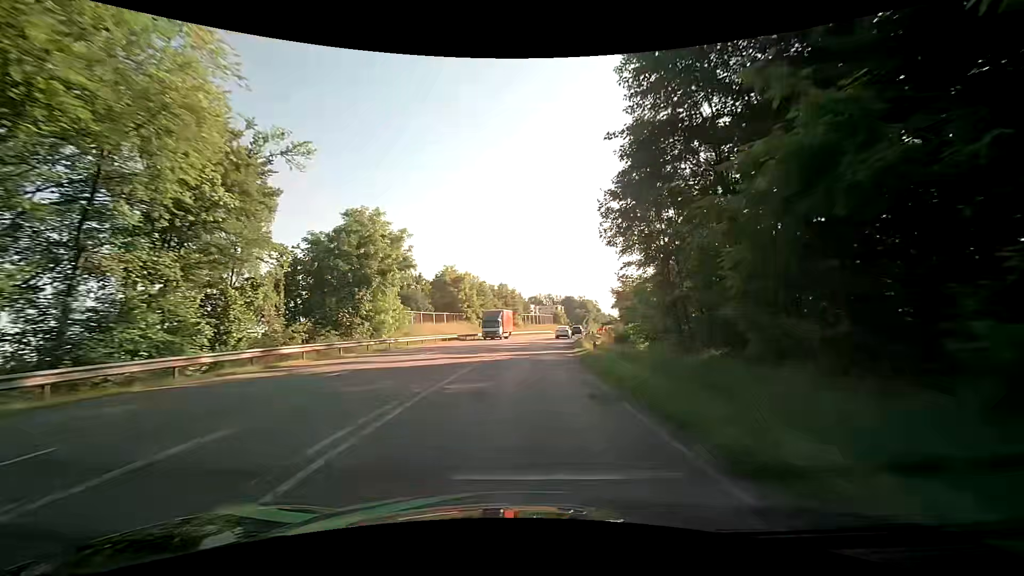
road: secondary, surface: asphalt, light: Day
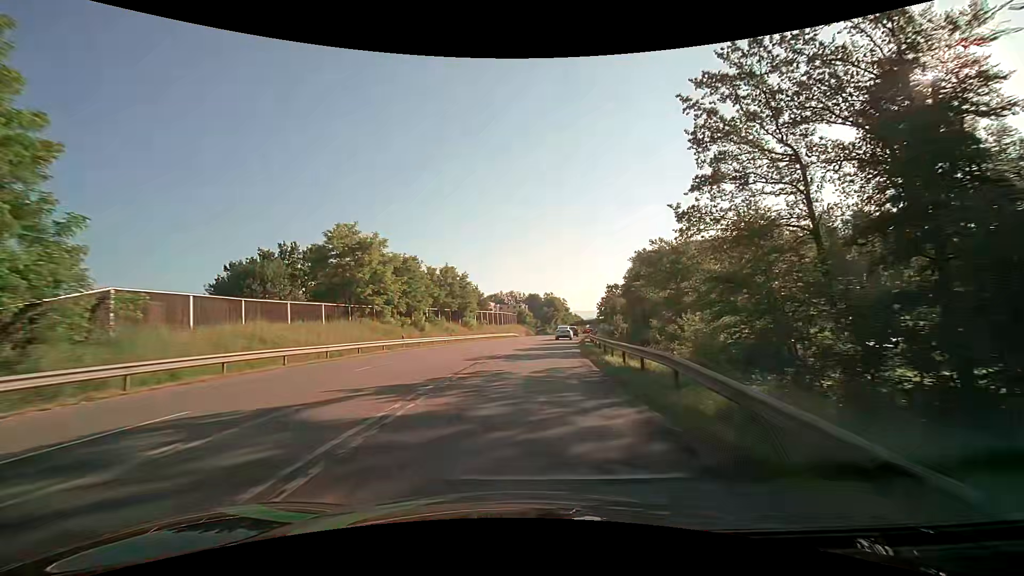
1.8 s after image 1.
(+1.5, +33.4) m; +5°
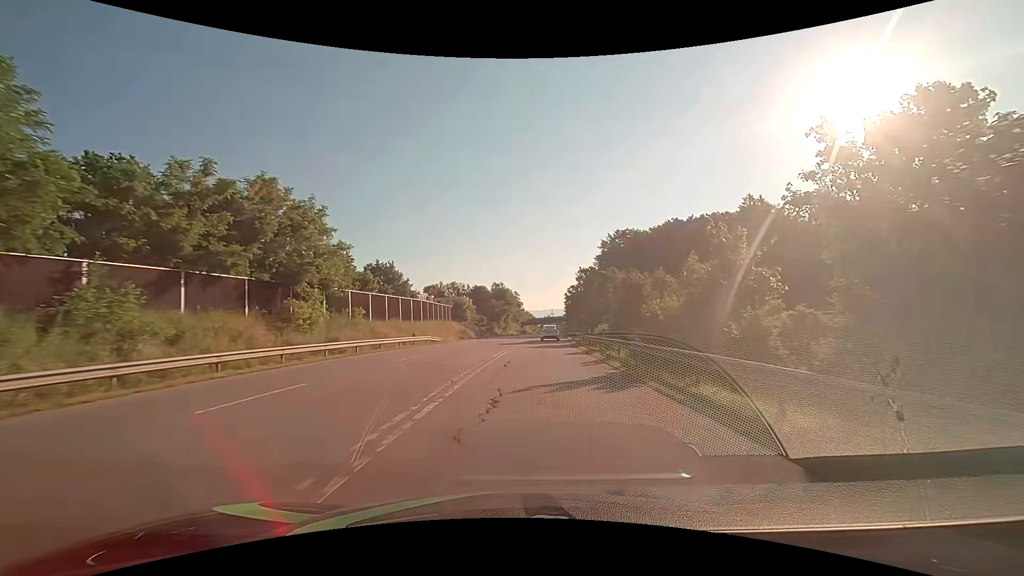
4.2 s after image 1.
(+2.3, +43.8) m; +6°
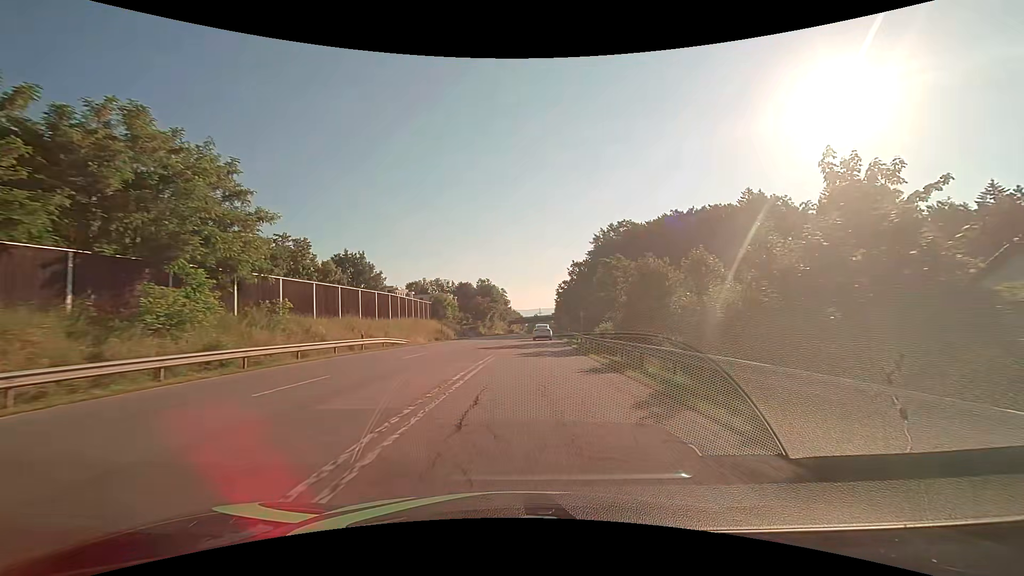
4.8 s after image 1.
(+0.1, +10.1) m; +2°
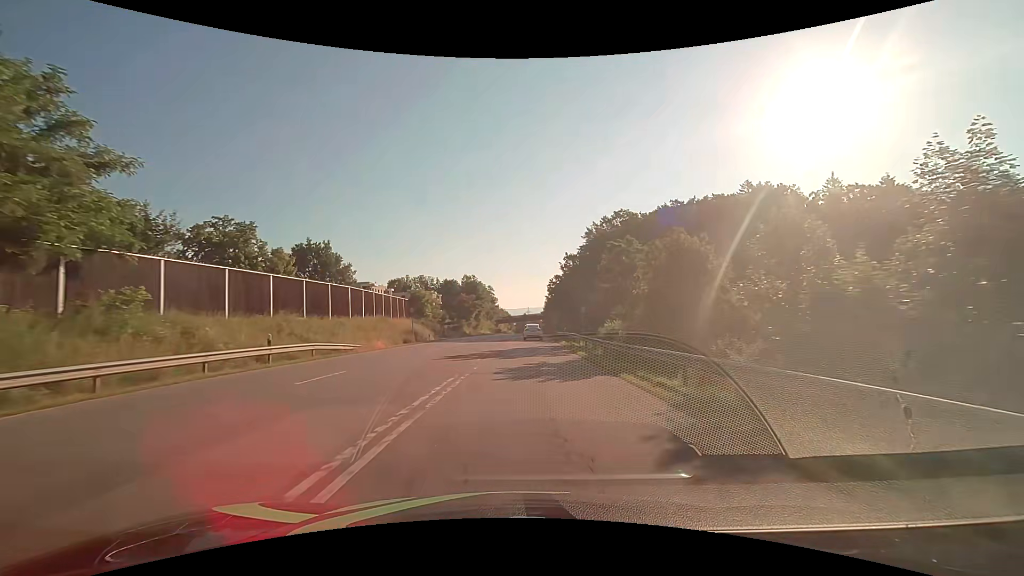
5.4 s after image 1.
(+0.1, +9.5) m; +1°
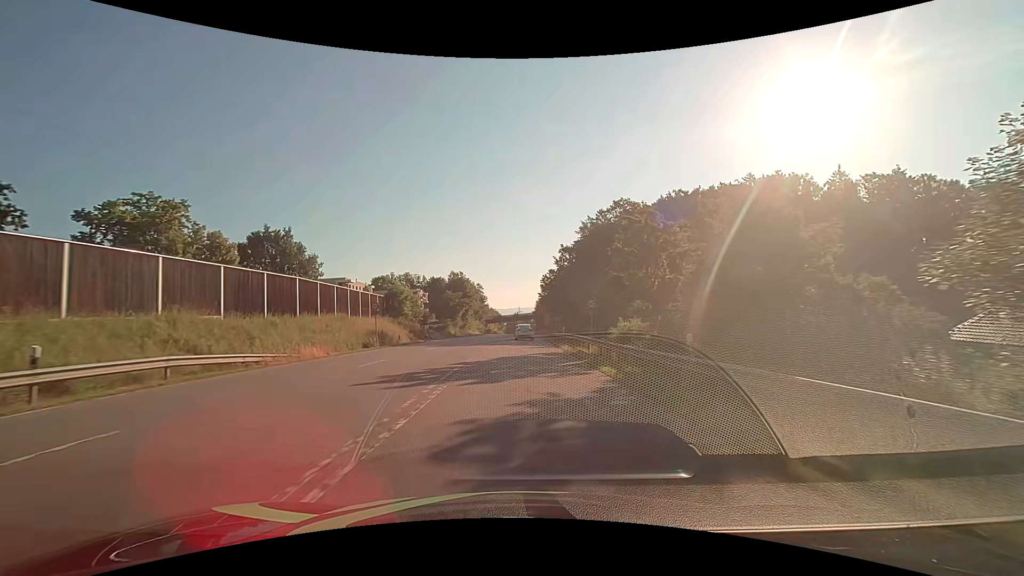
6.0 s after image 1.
(+0.1, +9.1) m; +1°
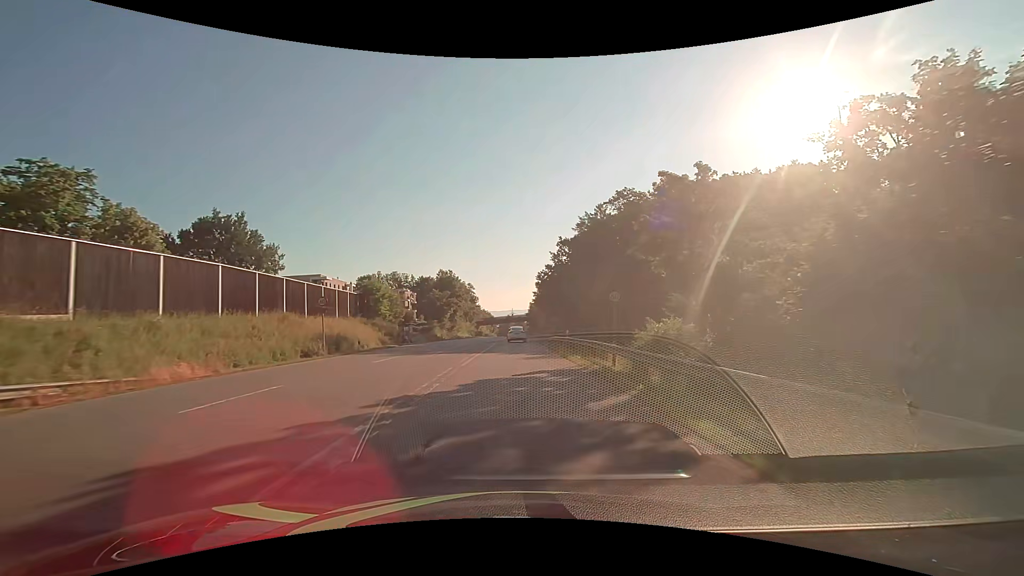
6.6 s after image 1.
(+0.1, +9.0) m; +1°
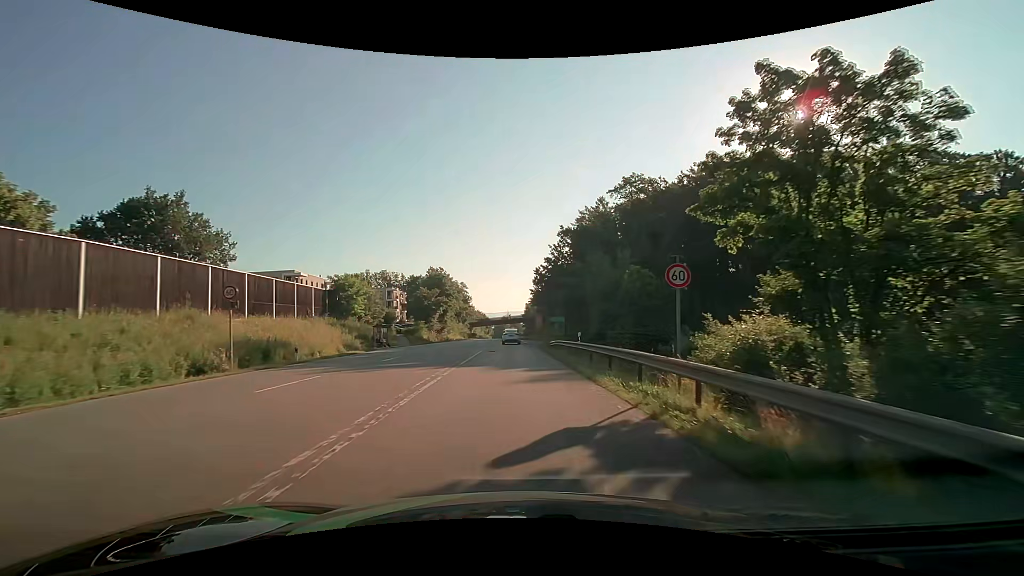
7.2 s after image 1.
(0.0, +8.9) m; +1°
(0, +10) (0, +20) (0, +30) (0, +40) (-1, +50) (-1, +60) (-1, +70) (-1, +80) (-2, +90) (-2, +100) m
